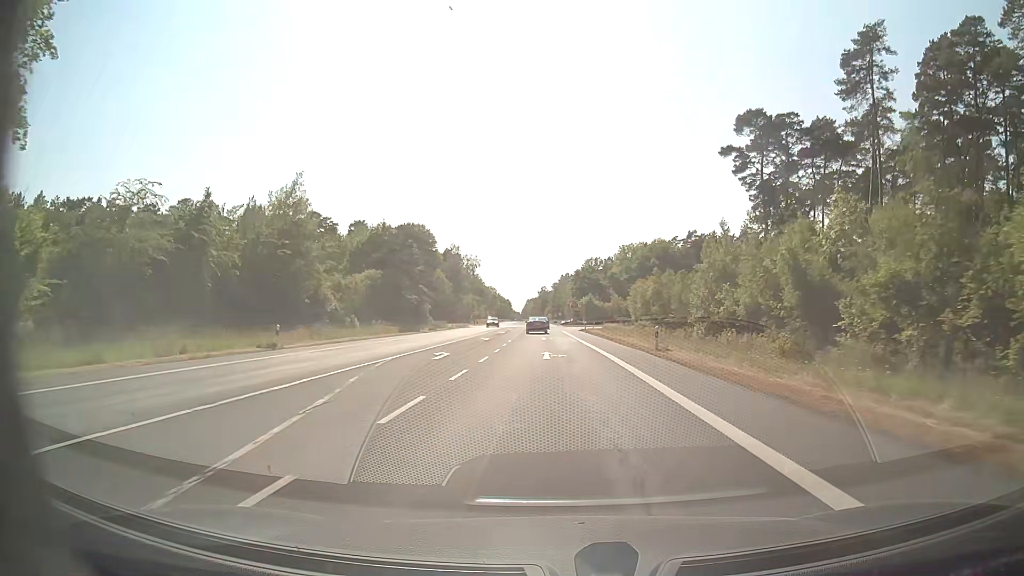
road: secondary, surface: asphalt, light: Day
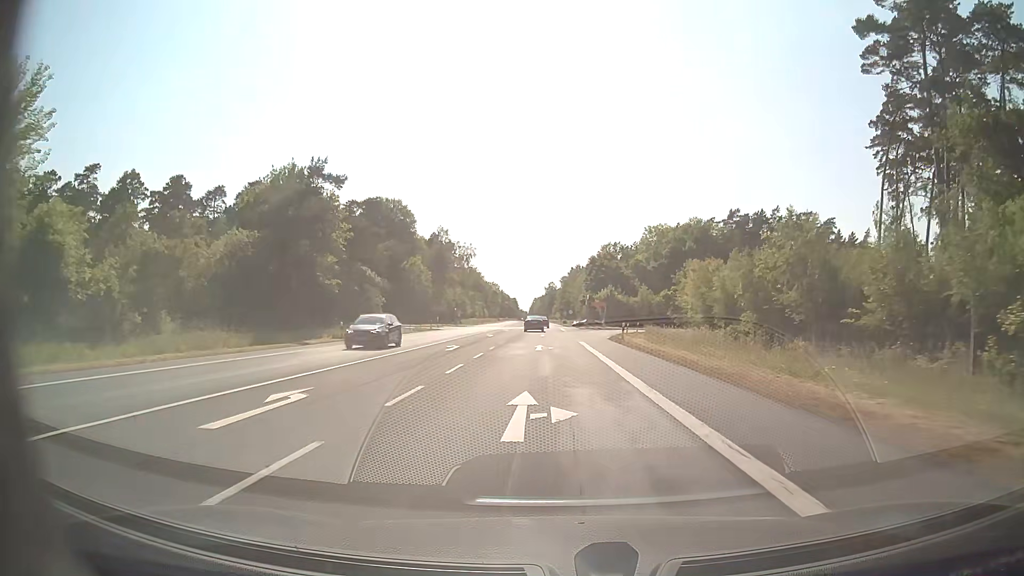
(-0.2, +34.8) m; -1°
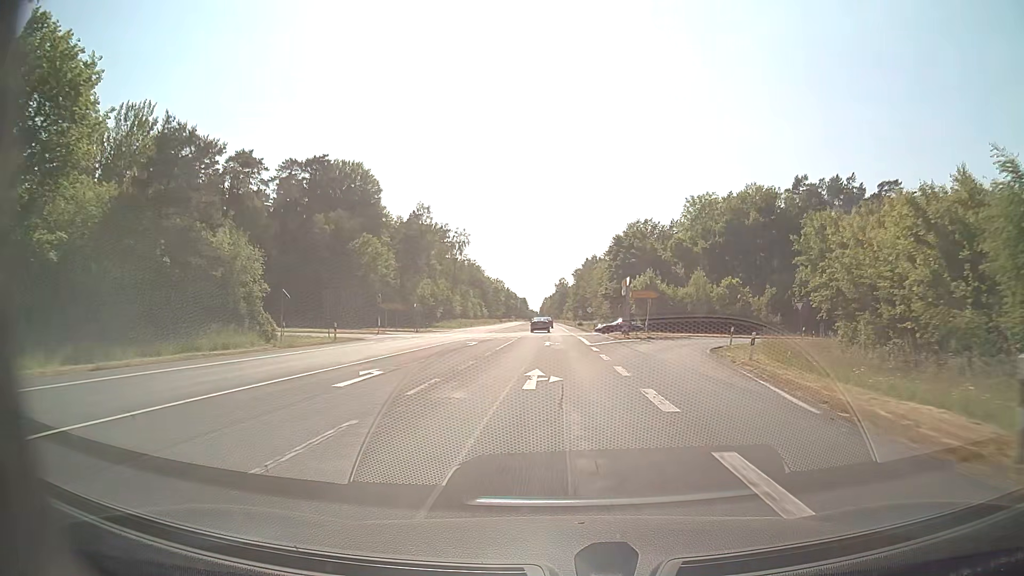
(-0.3, +34.8) m; -1°
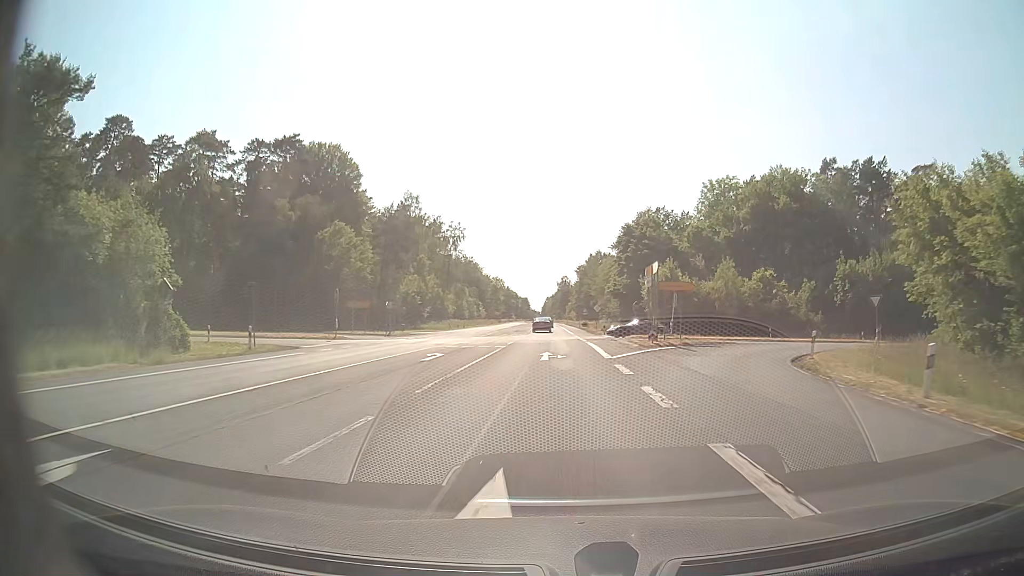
(0.0, +11.6) m; 0°
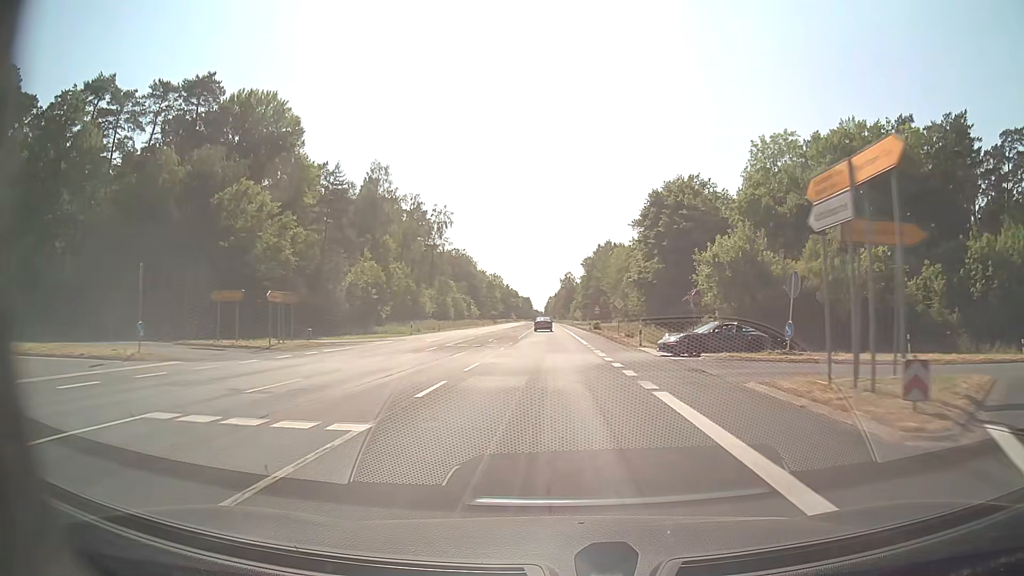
(-0.2, +23.3) m; -1°
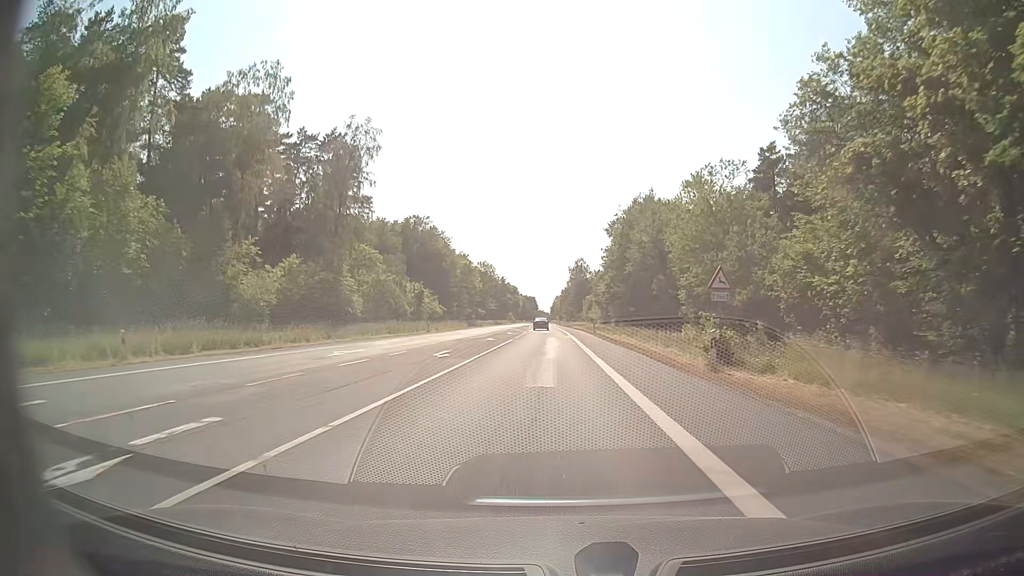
(+0.1, +58.3) m; -1°
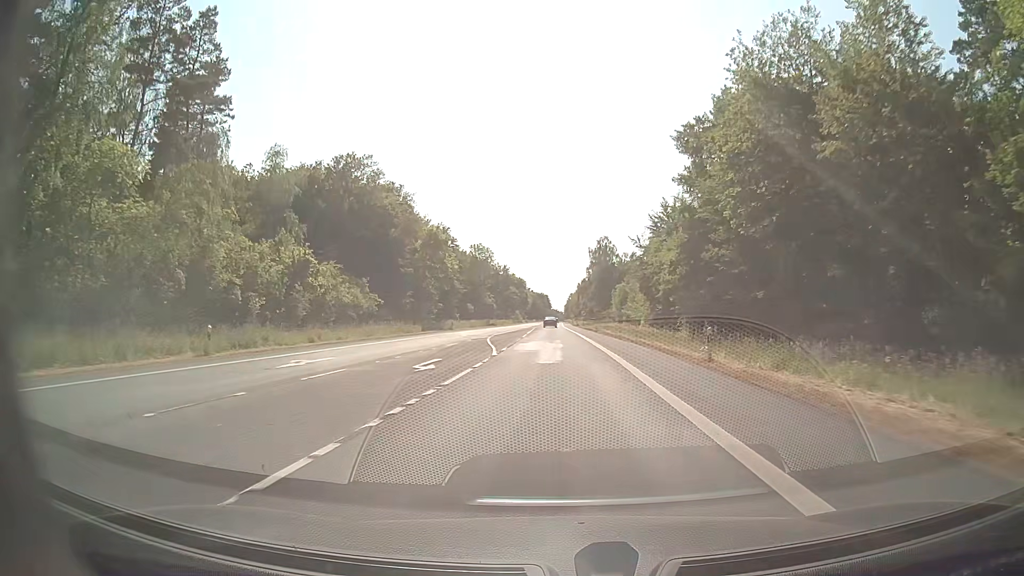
(-0.3, +46.6) m; -1°
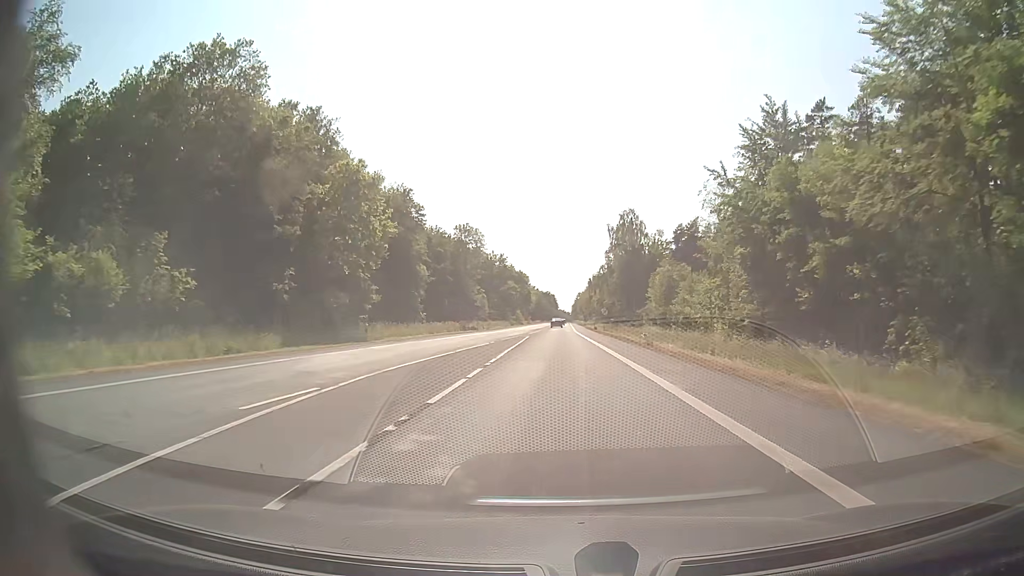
(-0.2, +35.0) m; 0°
(0, +10) (0, +20) (0, +30) (0, +40) (0, +50) (0, +60) (0, +70) (0, +80) (0, +90) (0, +100) m
